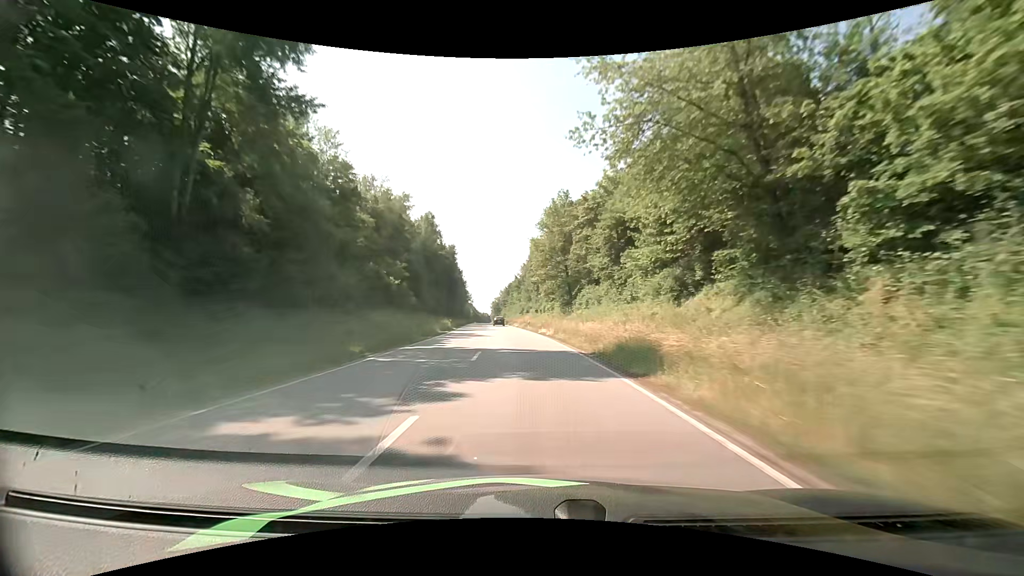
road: primary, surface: asphalt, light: Day
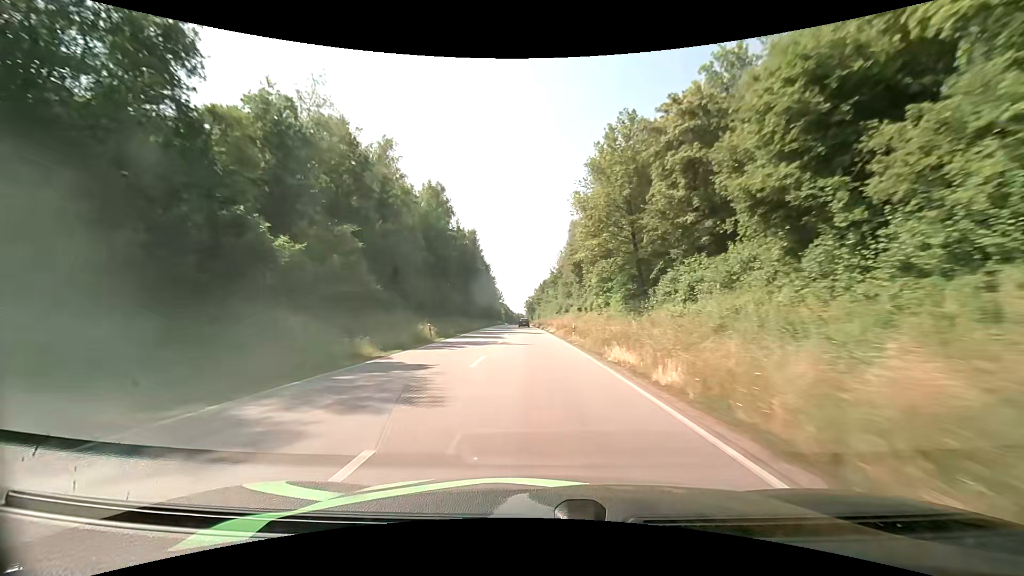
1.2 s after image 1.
(-1.0, +26.3) m; -4°
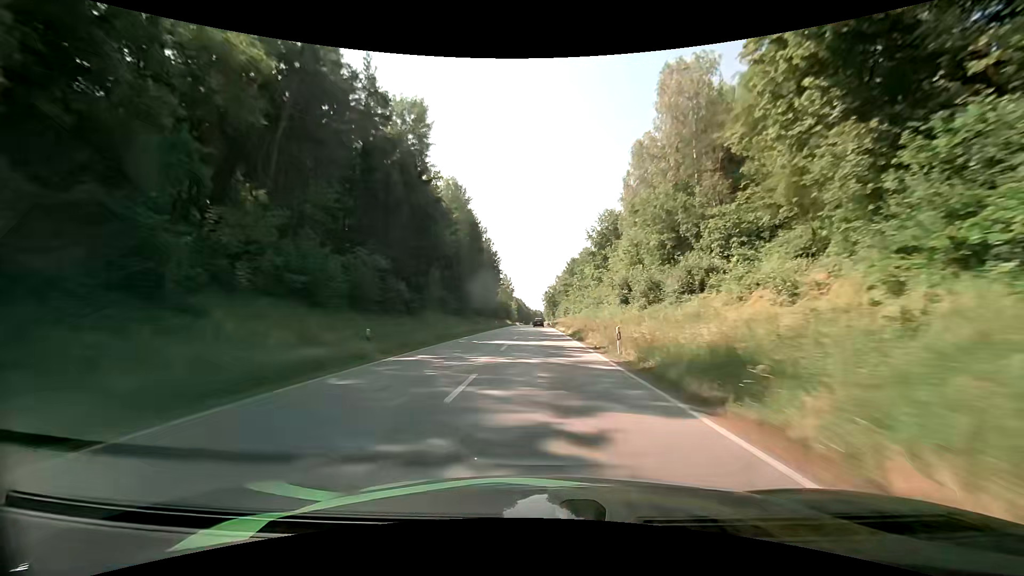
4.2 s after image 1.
(-2.3, +66.9) m; -2°
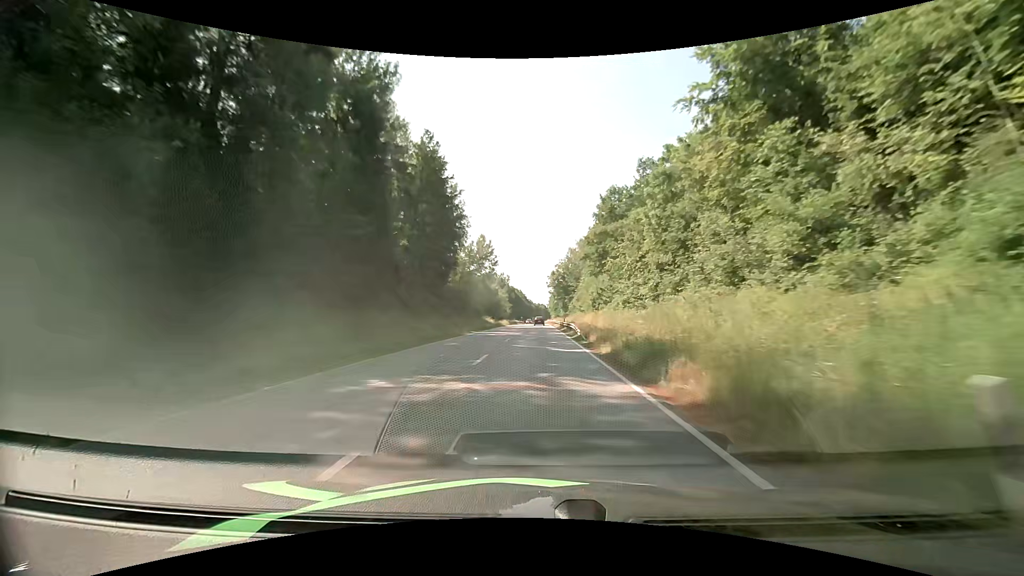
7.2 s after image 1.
(+0.3, +67.9) m; -1°
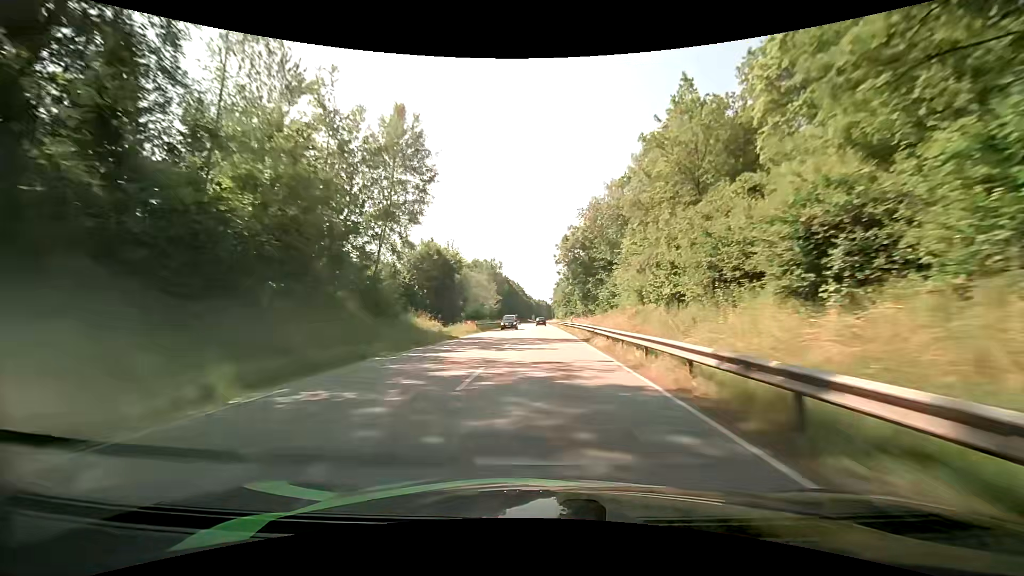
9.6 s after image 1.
(0.0, +53.2) m; 0°
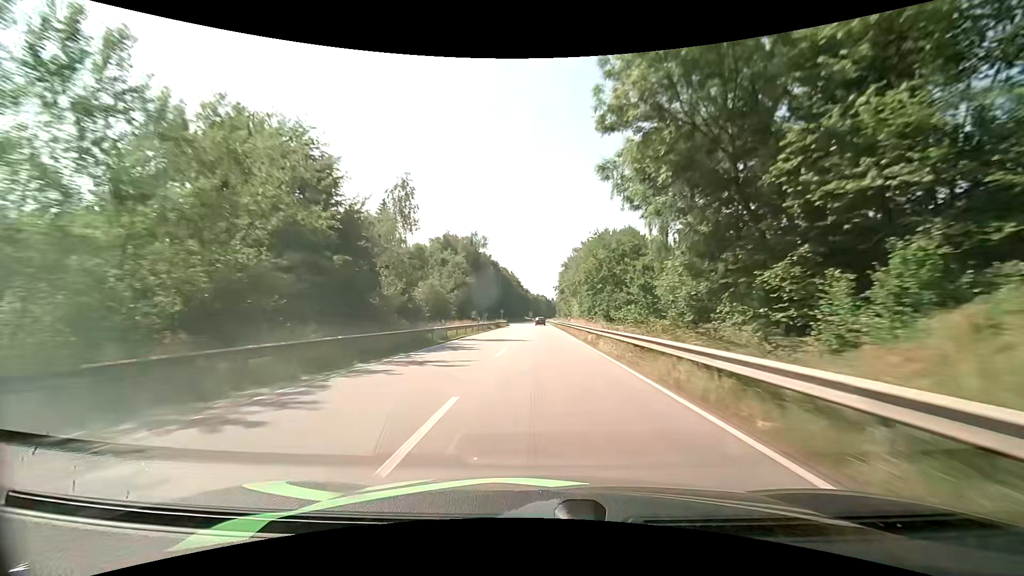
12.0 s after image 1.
(-0.1, +53.5) m; 0°
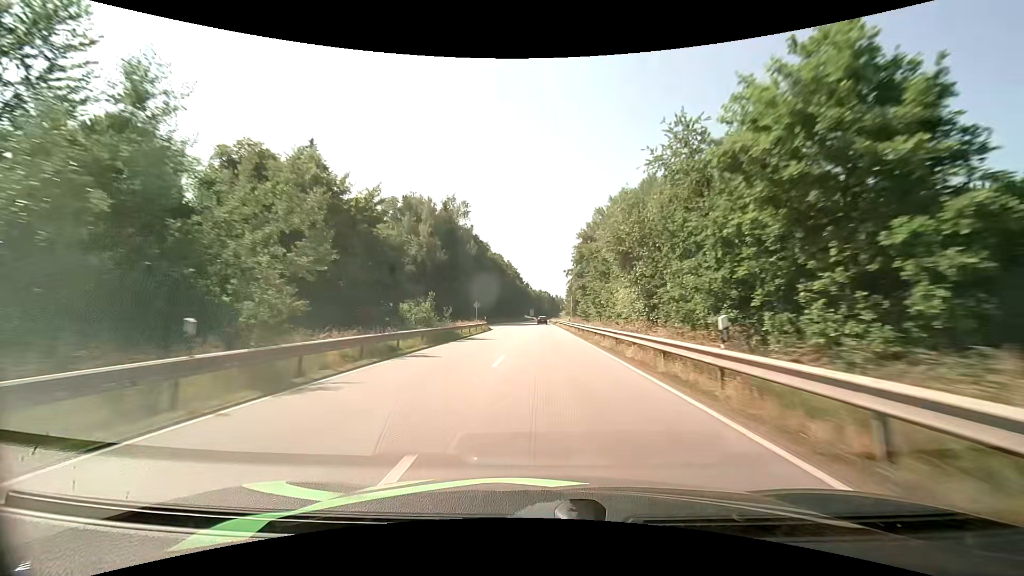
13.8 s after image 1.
(-0.3, +40.0) m; 0°
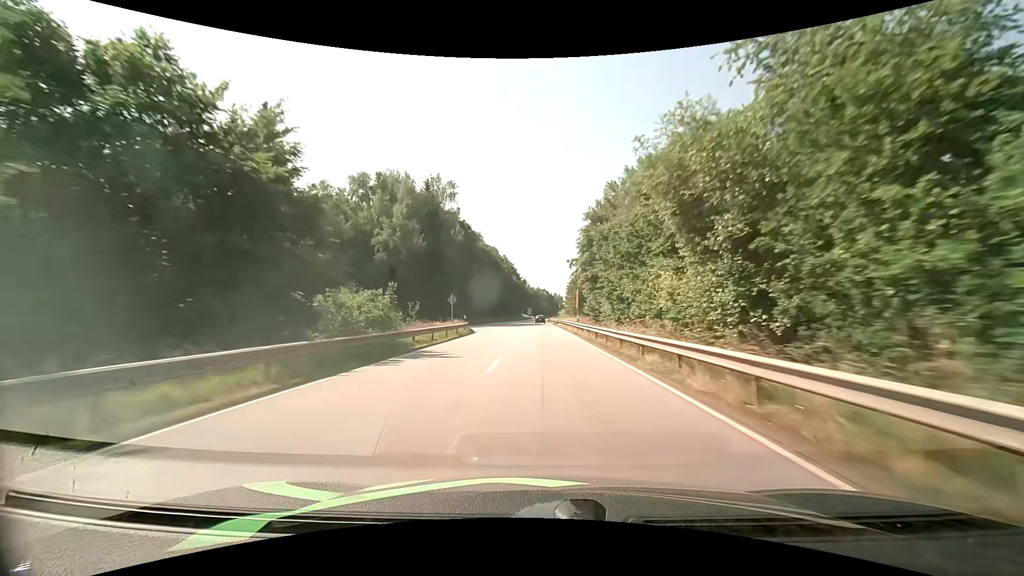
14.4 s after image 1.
(0.0, +13.4) m; 0°
(0, +10) (0, +20) (0, +30) (0, +40) (0, +50) (0, +60) (0, +70) (0, +80) (0, +90) (0, +100) m
